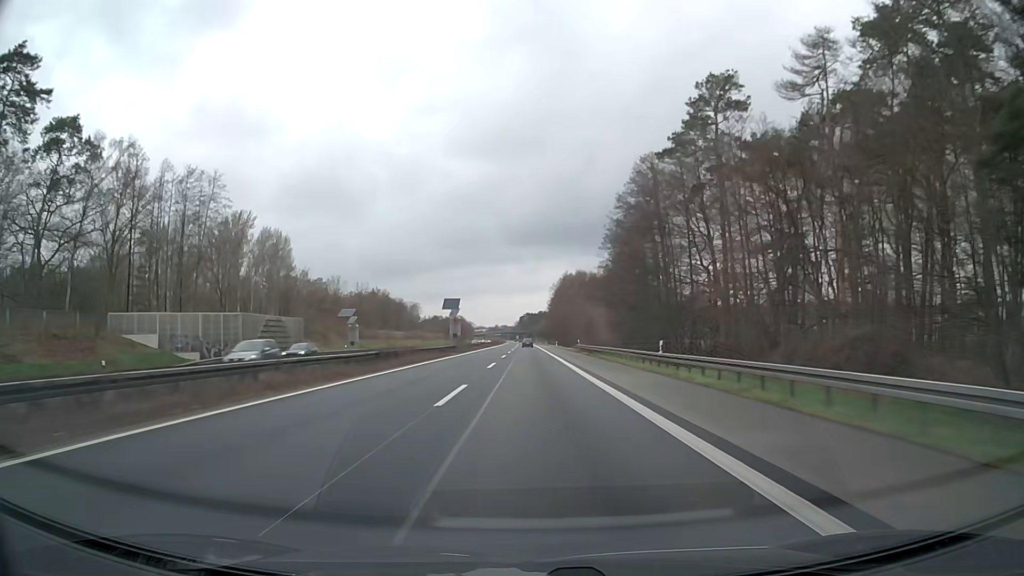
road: motorway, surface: asphalt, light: Day
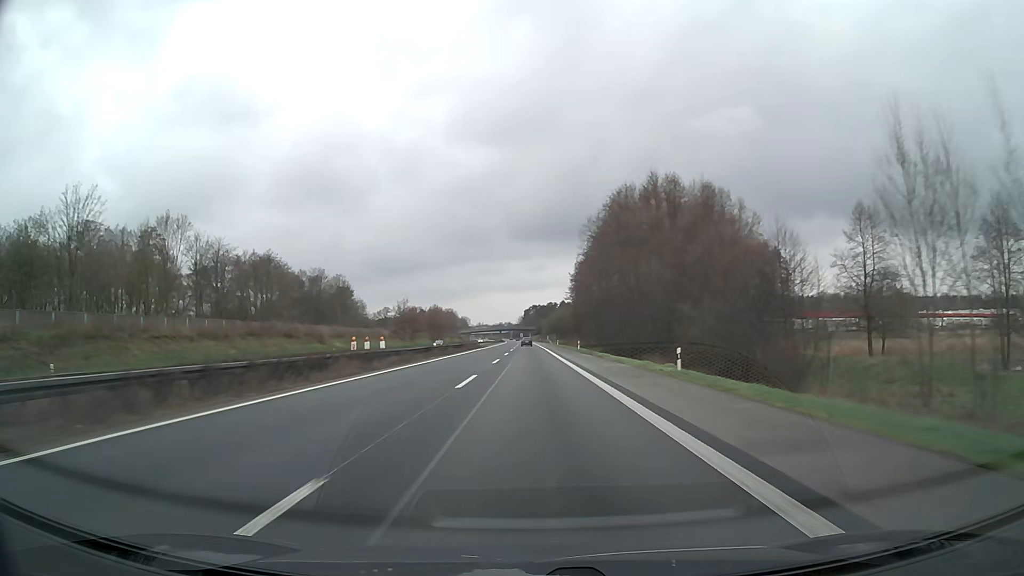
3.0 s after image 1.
(-0.2, +103.3) m; 0°
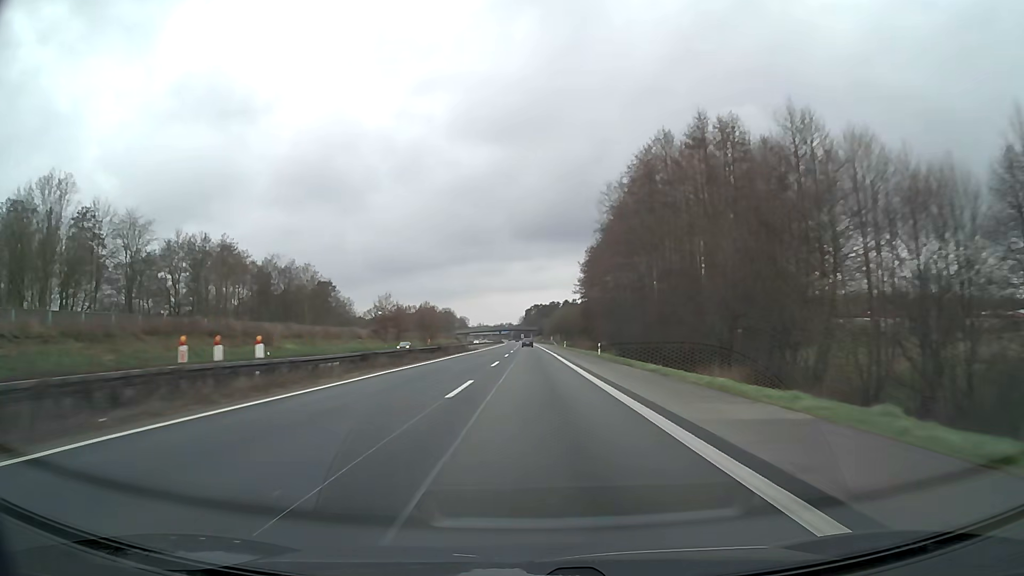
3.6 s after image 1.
(-0.1, +20.7) m; 0°
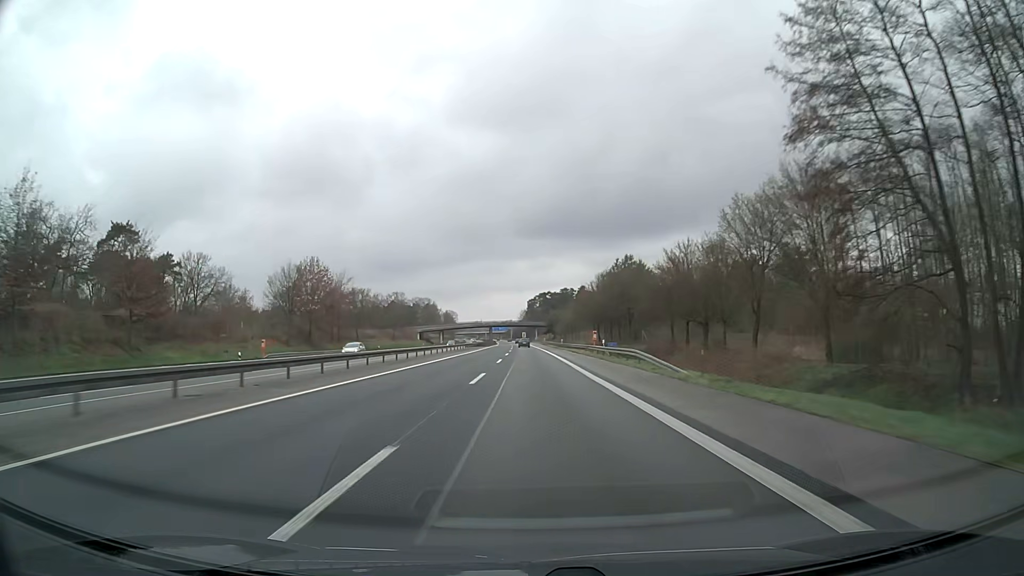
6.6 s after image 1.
(-0.2, +103.2) m; 0°
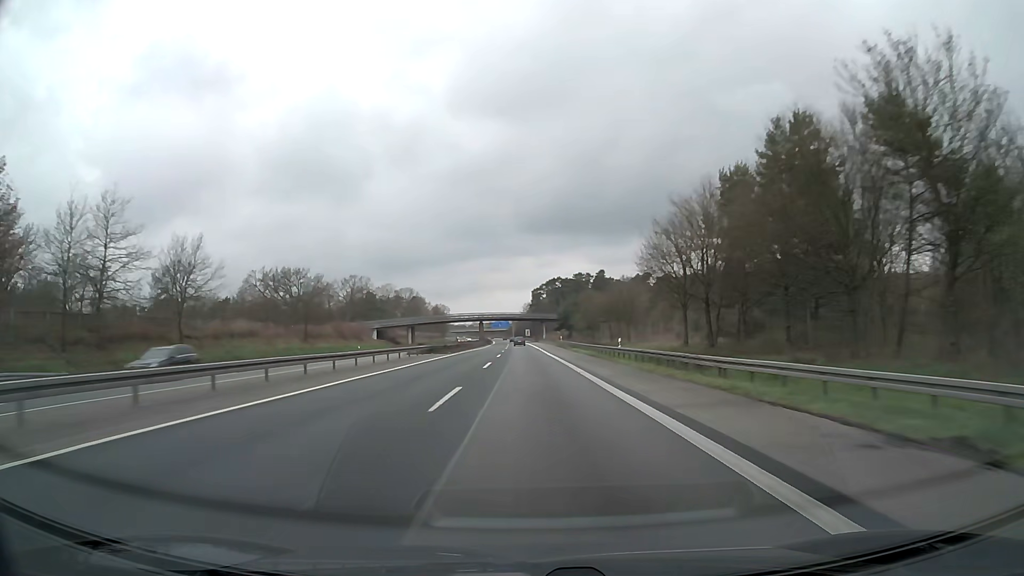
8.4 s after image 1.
(-0.1, +61.9) m; 0°
(0, +10) (0, +20) (0, +30) (0, +40) (0, +50) (0, +60) (-1, +70) (-1, +80) (-1, +90) (-1, +100) m
